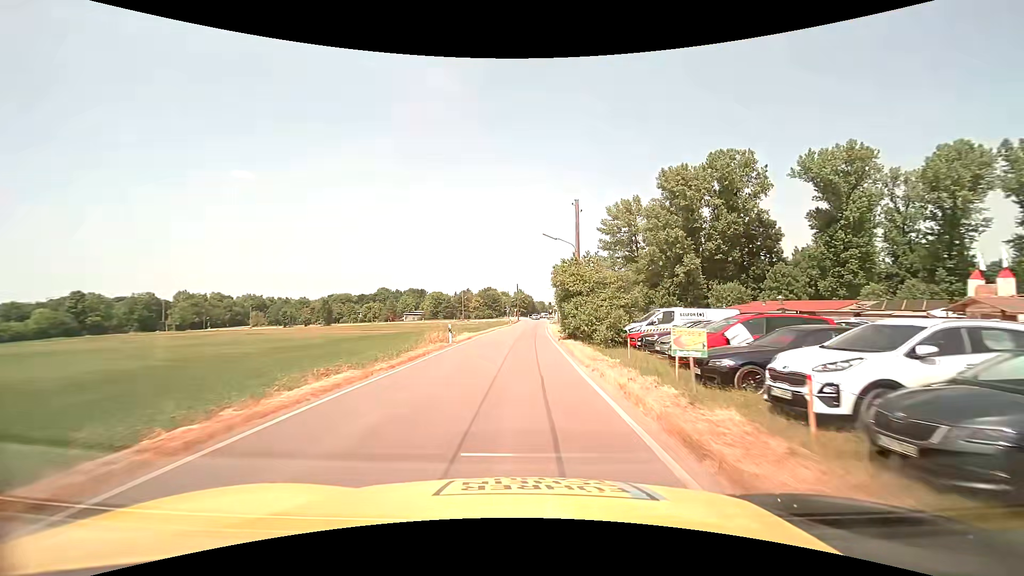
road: unclassified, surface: asphalt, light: Day
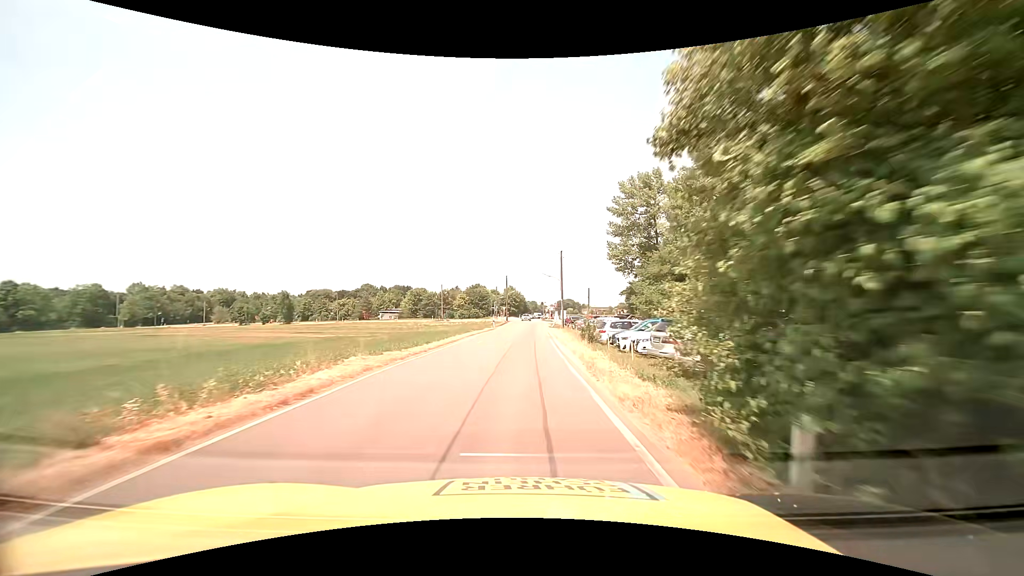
(+0.5, +22.5) m; +1°
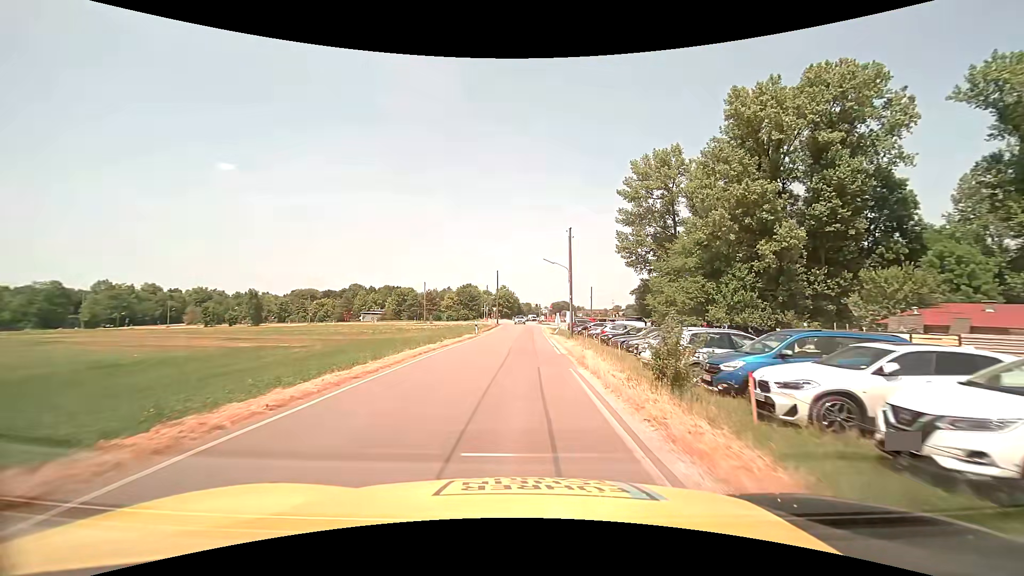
(+0.1, +14.0) m; +1°
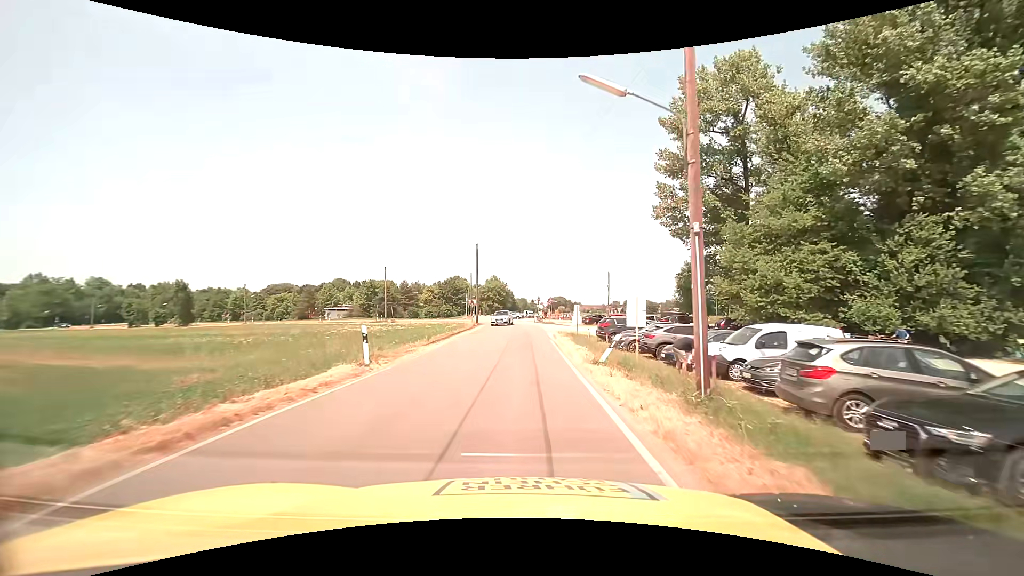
(+0.2, +26.4) m; 0°
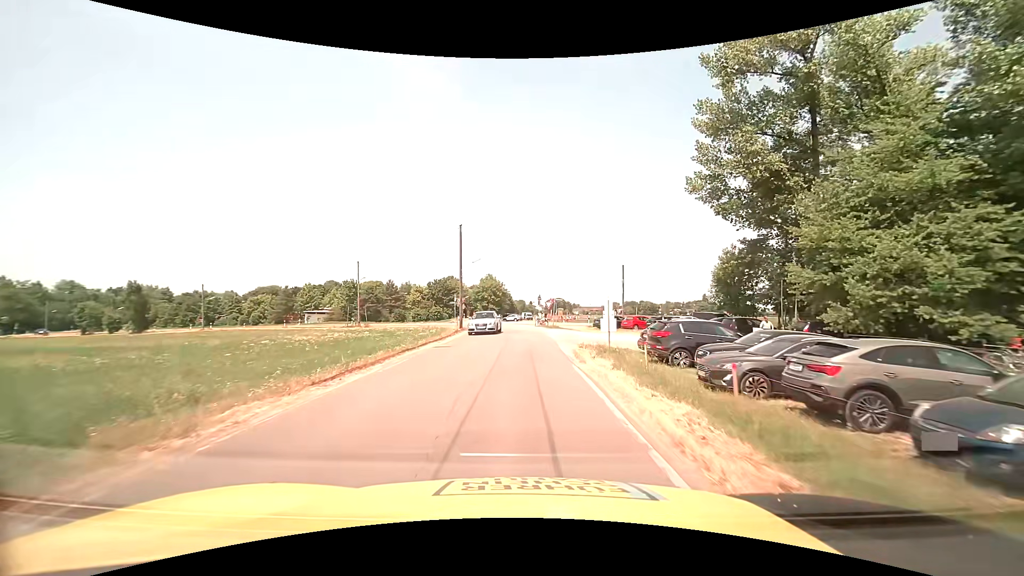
(+0.1, +12.2) m; +1°
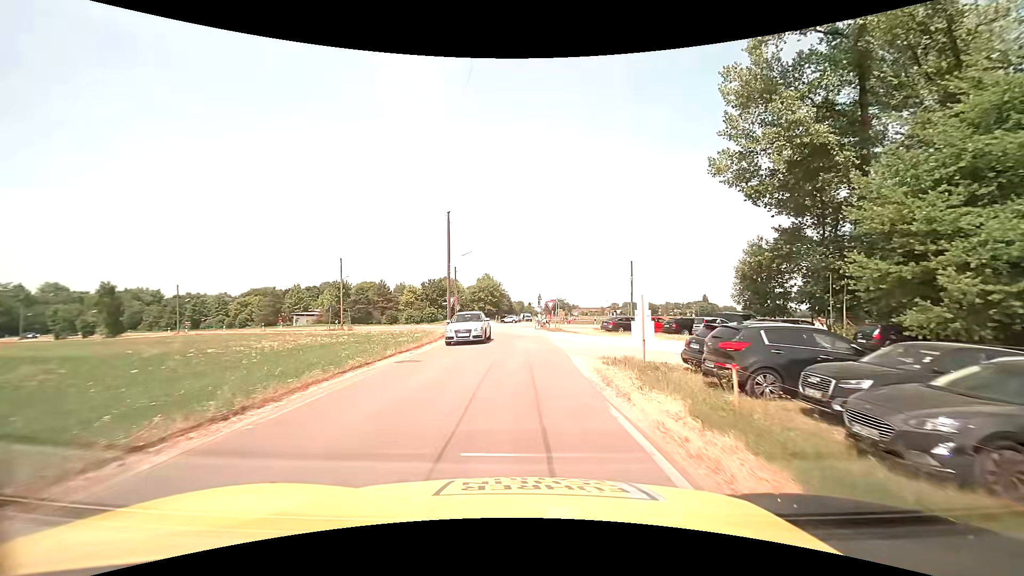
(0.0, +5.8) m; 0°
